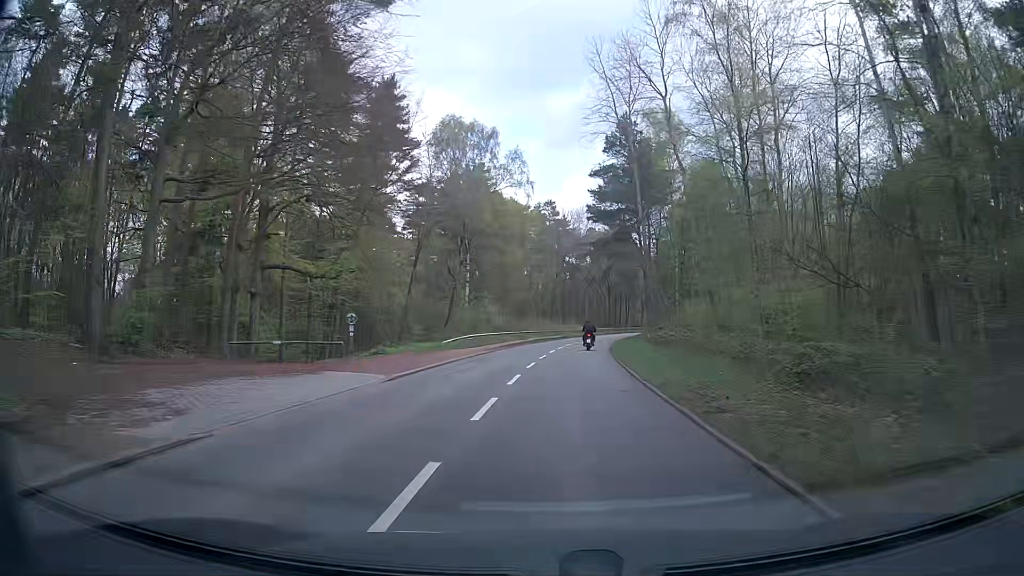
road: secondary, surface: asphalt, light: Day
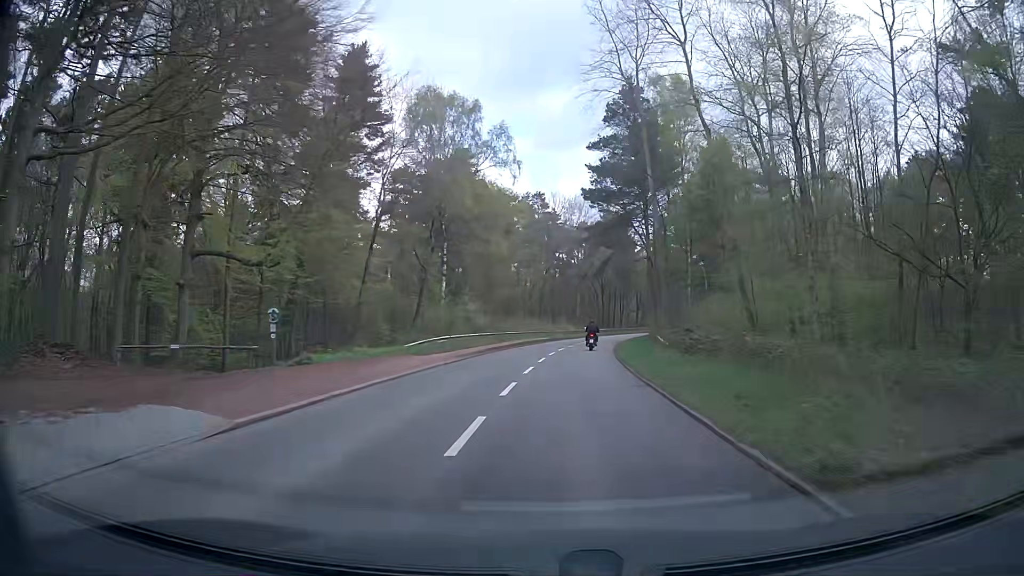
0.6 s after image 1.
(-0.2, +8.7) m; 0°
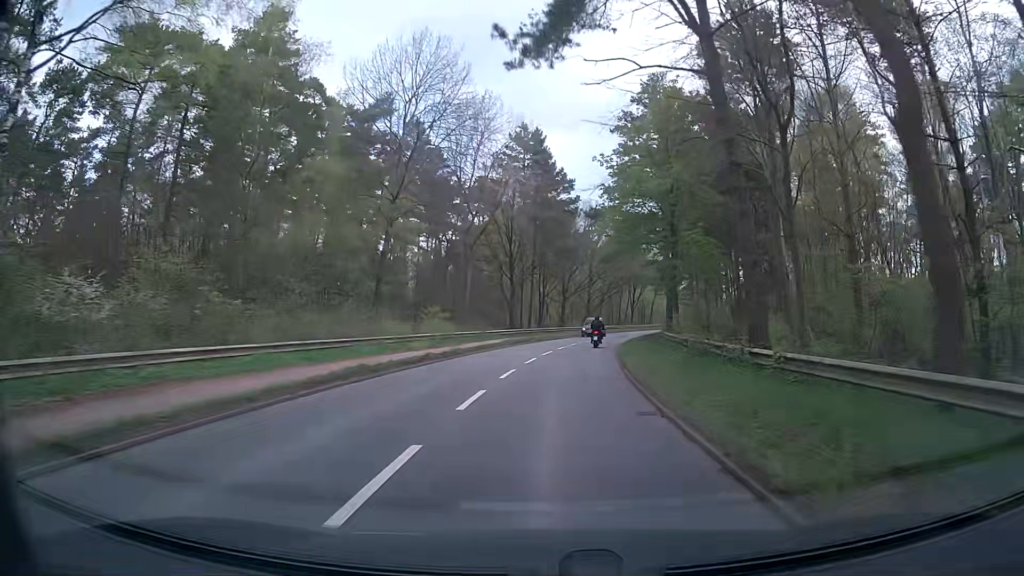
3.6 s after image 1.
(+3.1, +44.6) m; +8°
